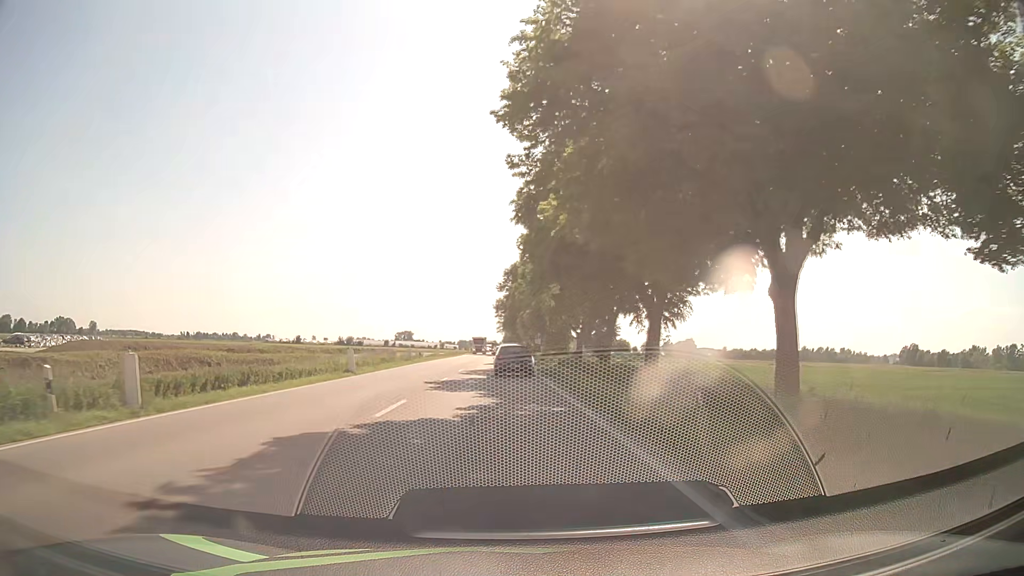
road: unclassified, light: Day
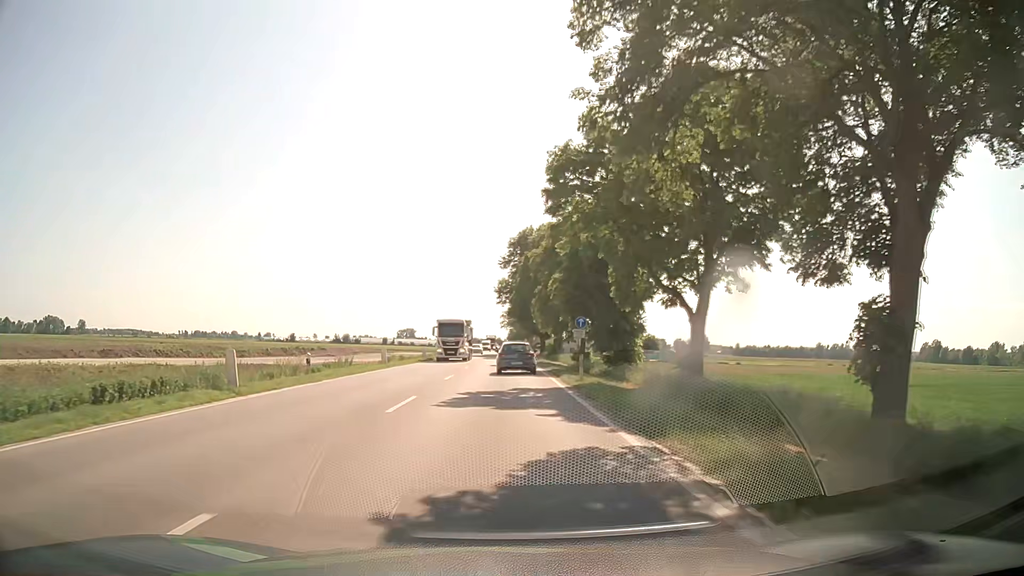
(+0.1, +35.3) m; 0°
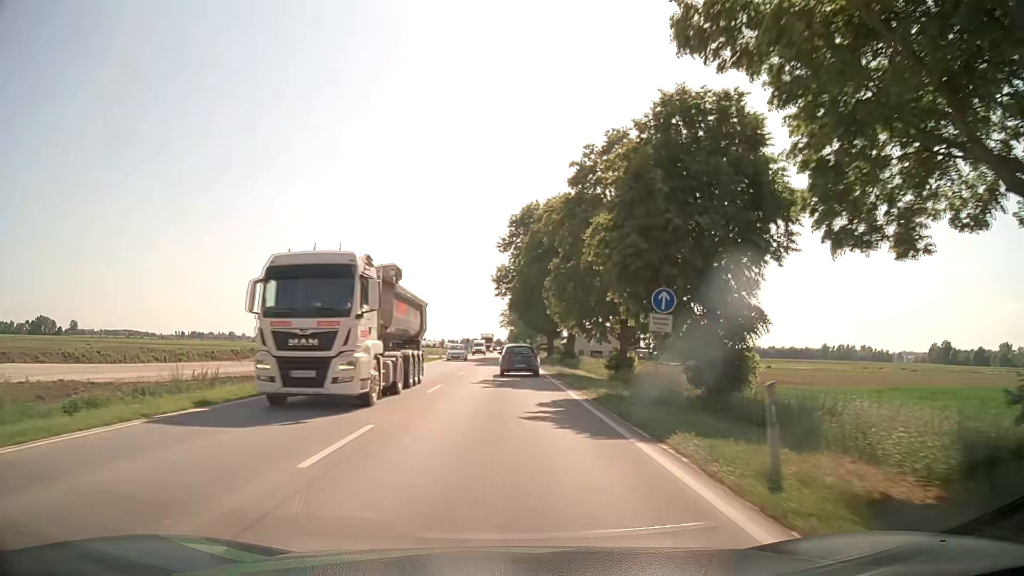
(0.0, +17.9) m; 0°
(0, +10) (0, +20) (0, +30) (0, +40) (0, +50) (0, +60) (0, +70) (0, +80) (0, +90) (0, +100) m
